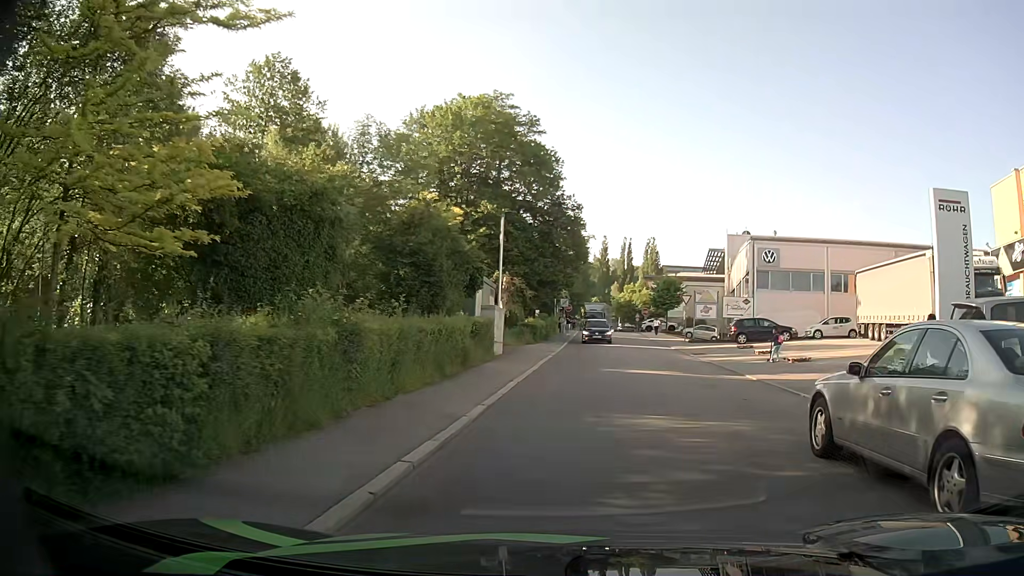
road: residential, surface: asphalt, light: Day
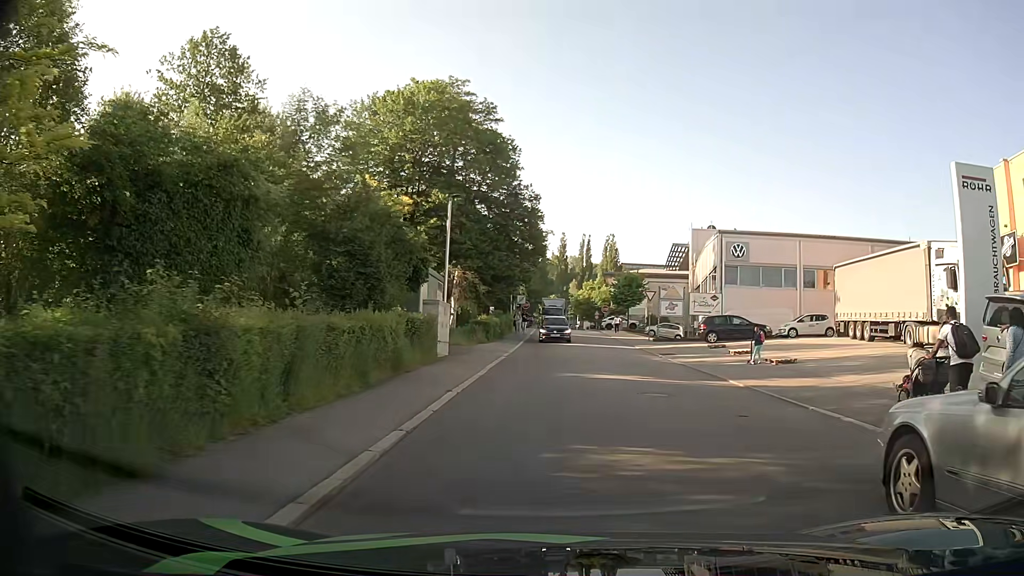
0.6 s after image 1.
(+0.1, +2.9) m; +3°
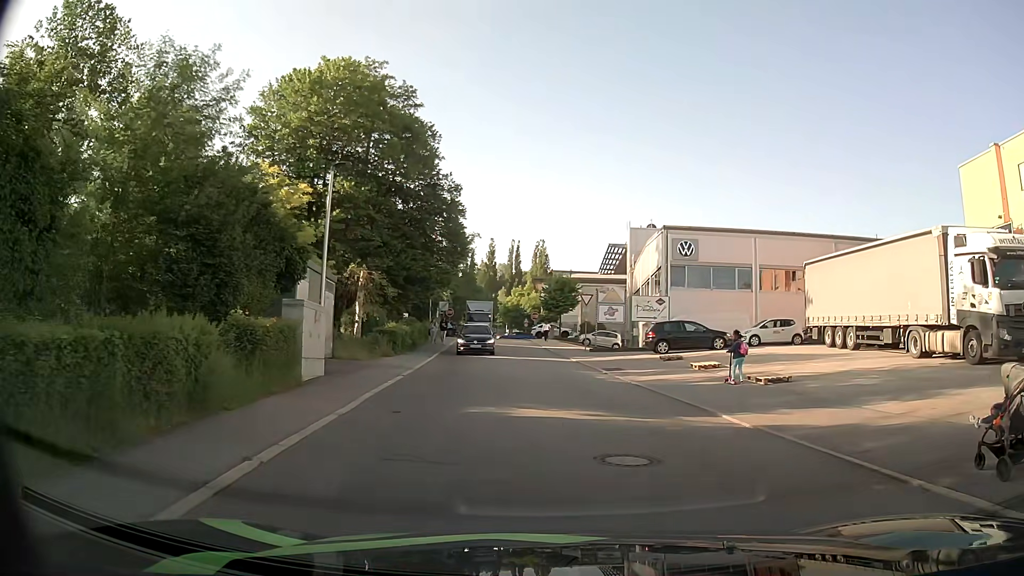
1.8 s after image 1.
(+0.3, +5.8) m; +6°
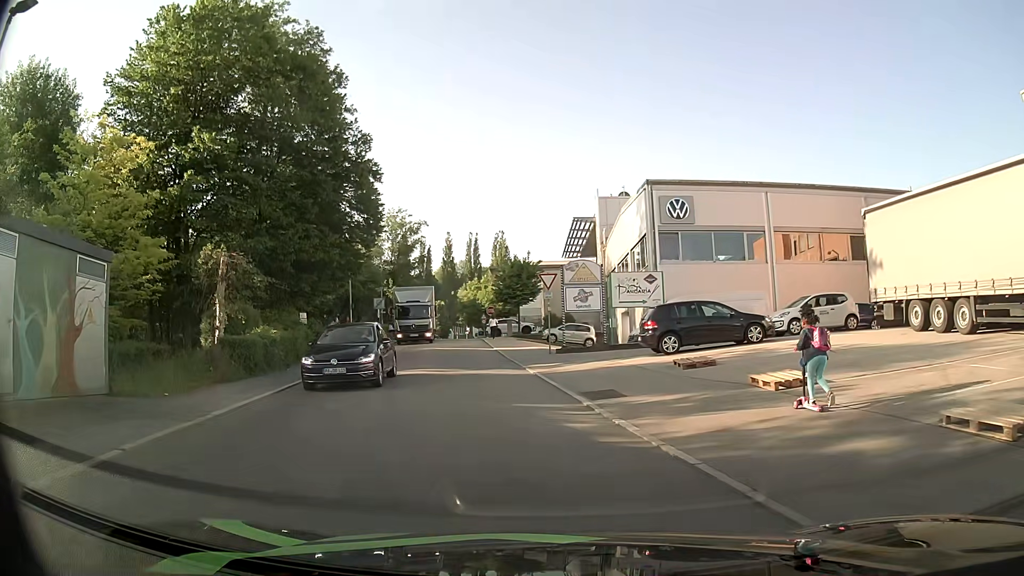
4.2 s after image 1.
(+0.7, +11.0) m; +3°
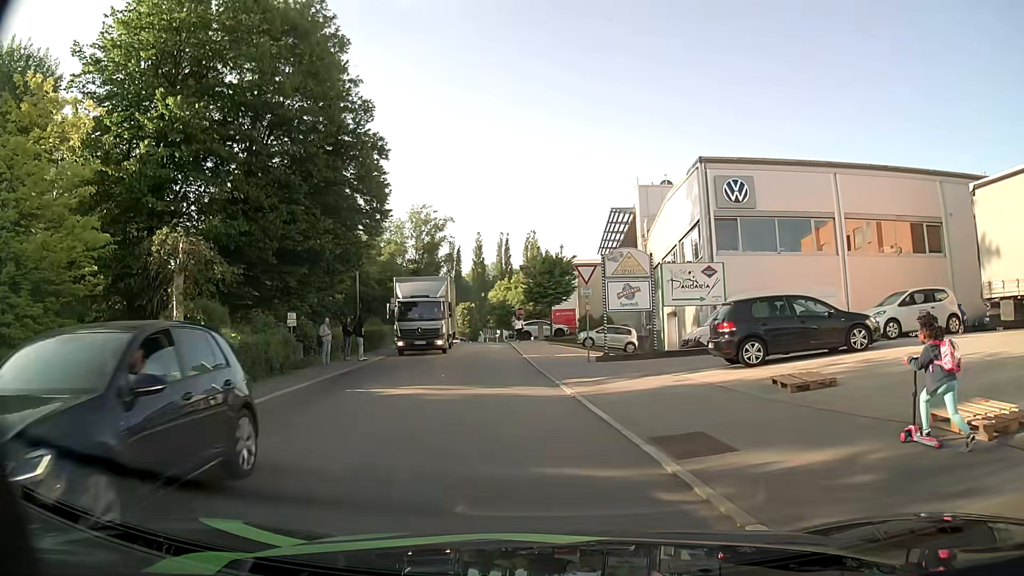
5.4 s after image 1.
(-0.1, +5.0) m; -3°
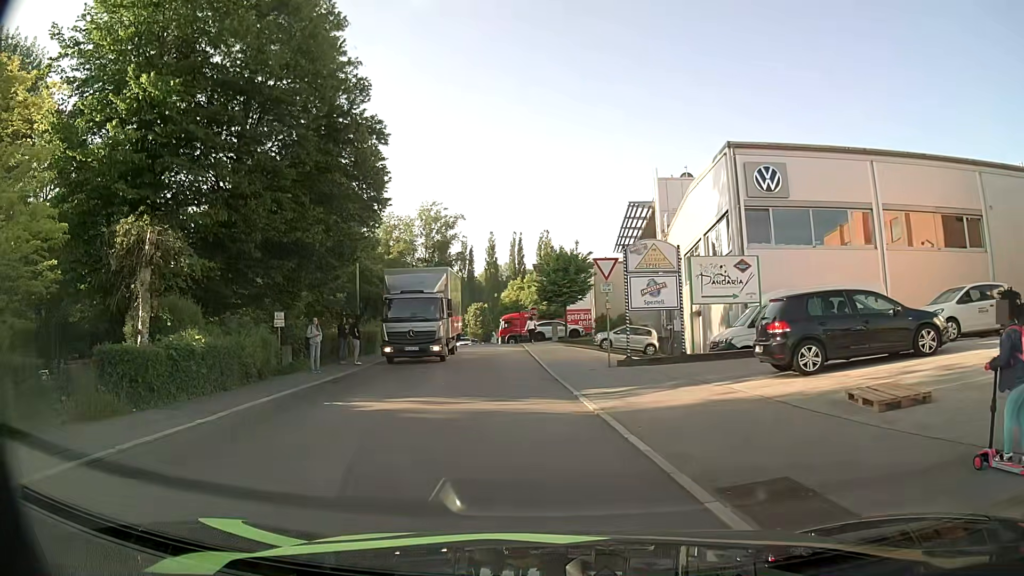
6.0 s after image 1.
(0.0, +2.5) m; -1°
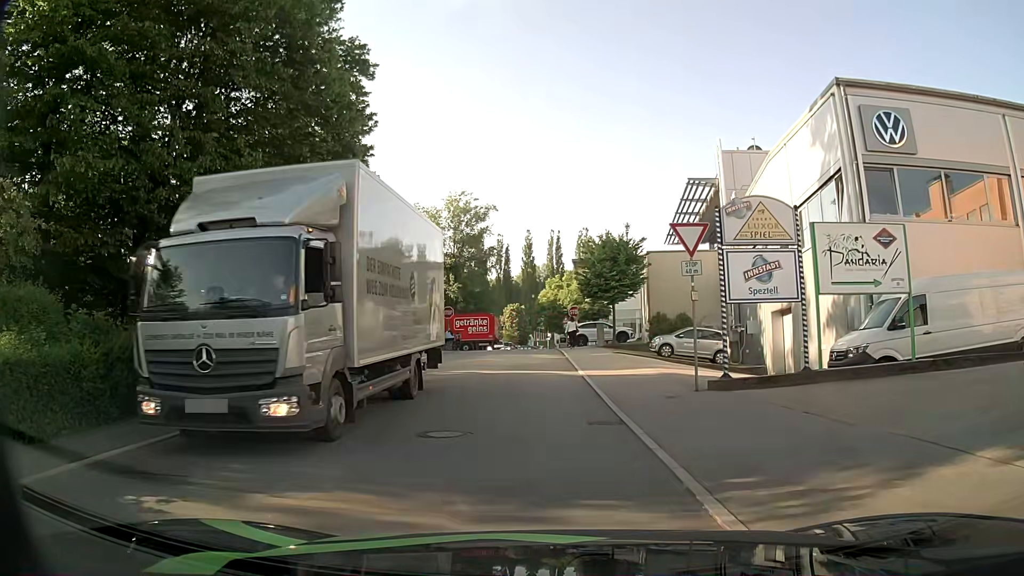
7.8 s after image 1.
(-0.2, +7.4) m; -4°
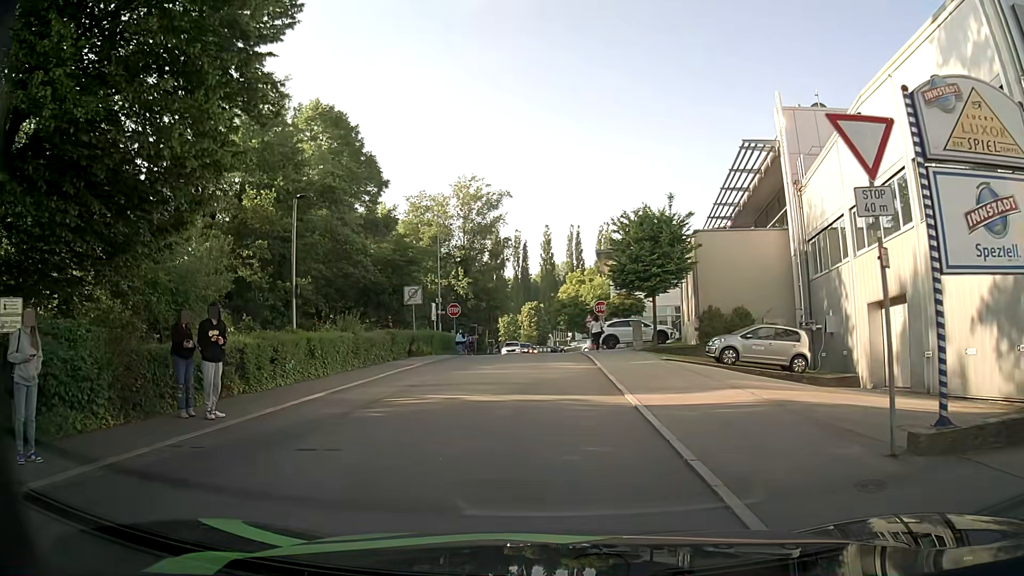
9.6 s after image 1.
(0.0, +7.4) m; -2°
(0, +10) (0, +20) (0, +30) (+1, +40) (+2, +50) (+11, +53) (+21, +52) (+31, +50) (+41, +49) (+51, +48) m
